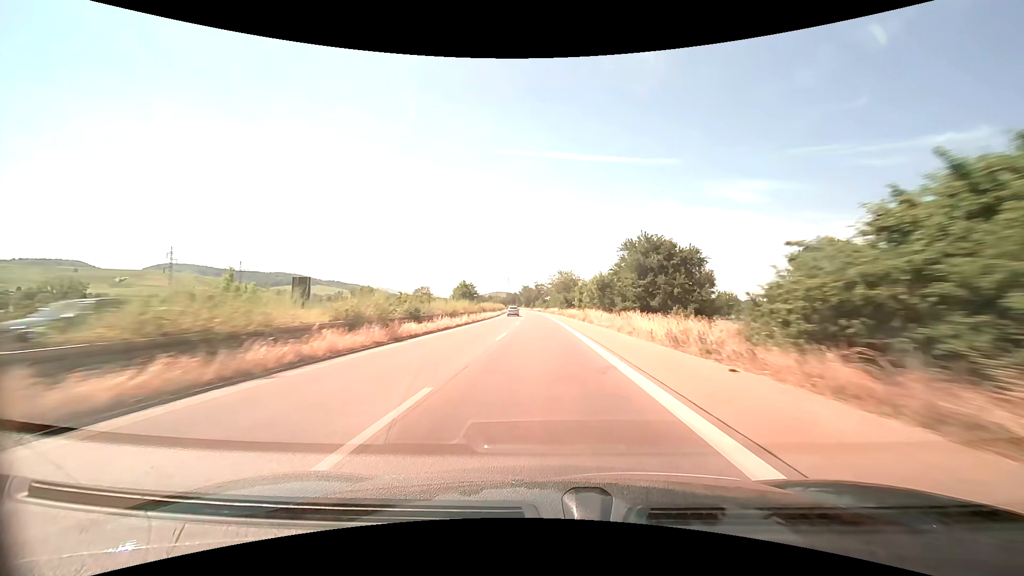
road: trunk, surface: asphalt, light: Day
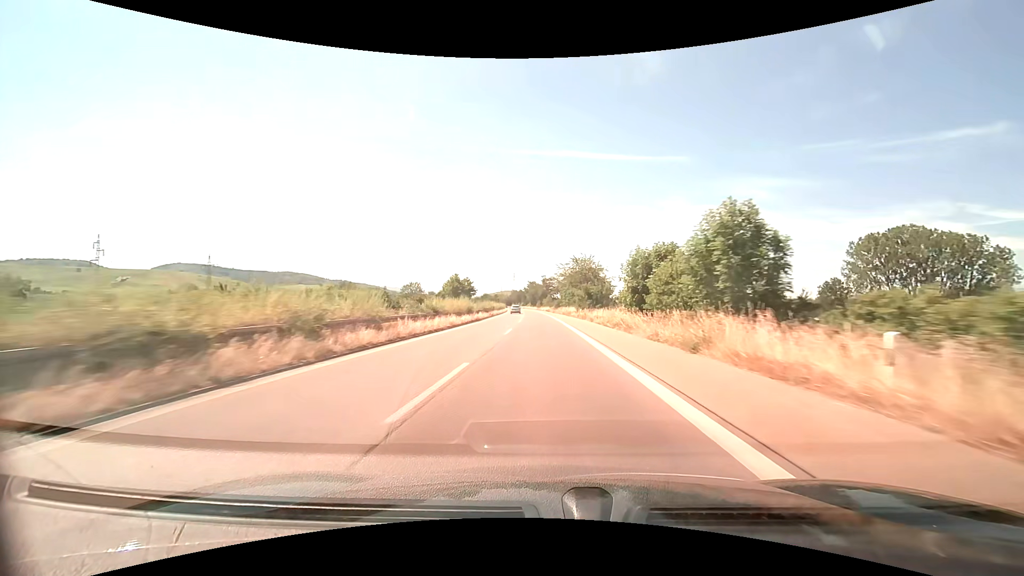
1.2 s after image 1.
(-0.4, +32.7) m; -1°
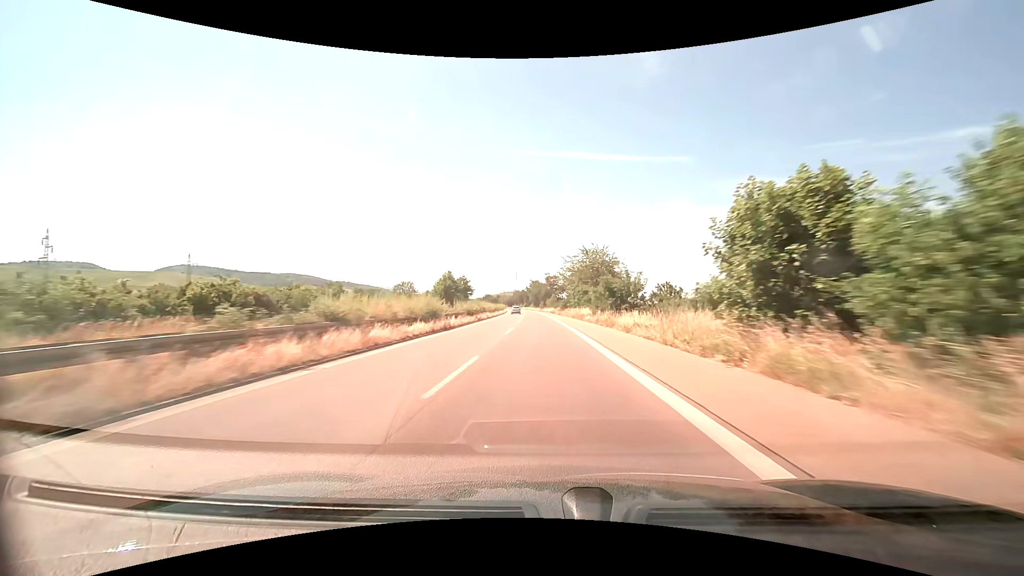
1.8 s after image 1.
(0.0, +16.3) m; 0°
(0, +10) (0, +20) (0, +30) (0, +40) (0, +50) (-1, +60) (-1, +70) (-2, +80) (-2, +90) (-3, +100) m
